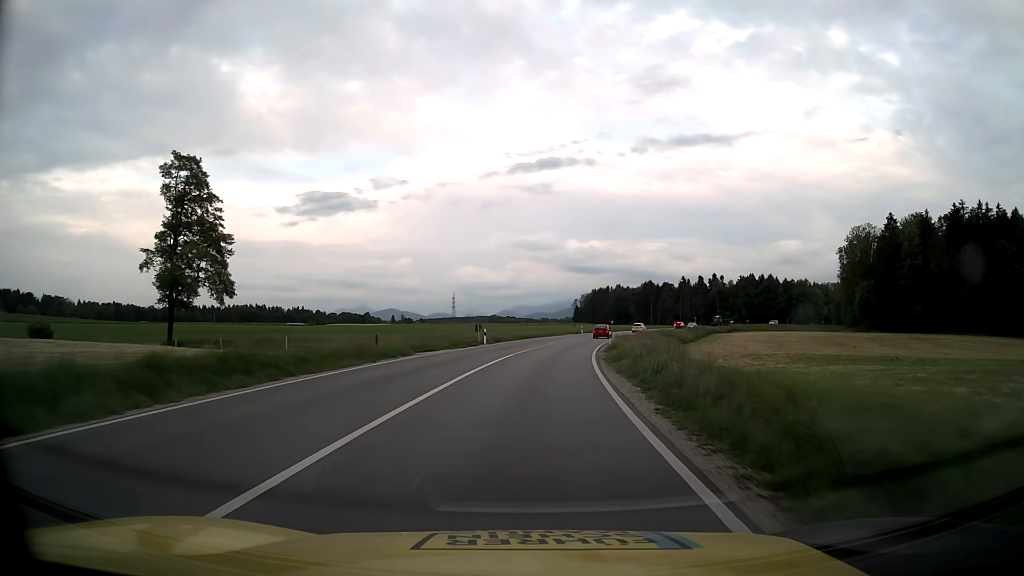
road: primary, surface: asphalt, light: Day
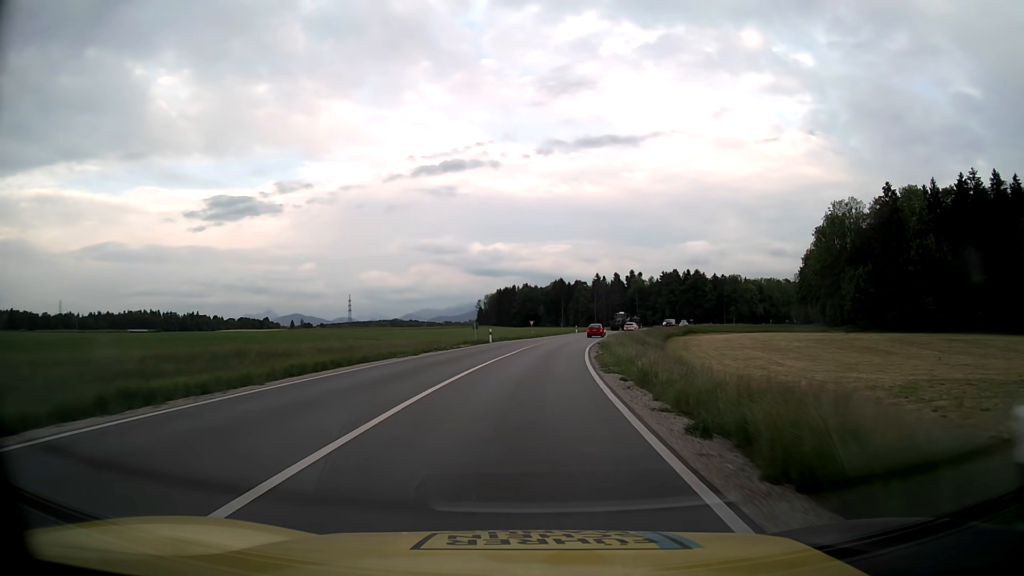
(+3.1, +44.2) m; +8°
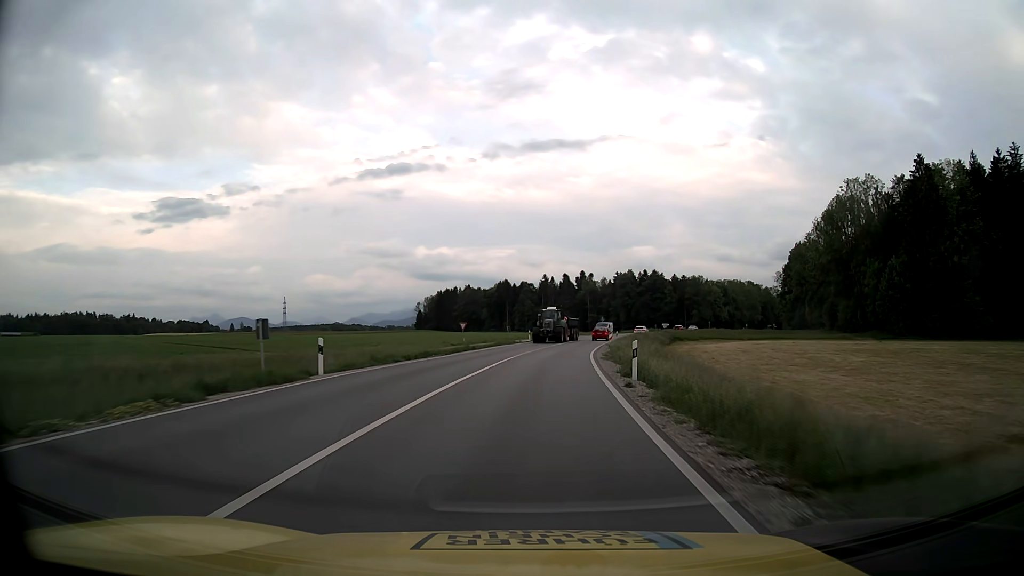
(+1.5, +33.3) m; +5°
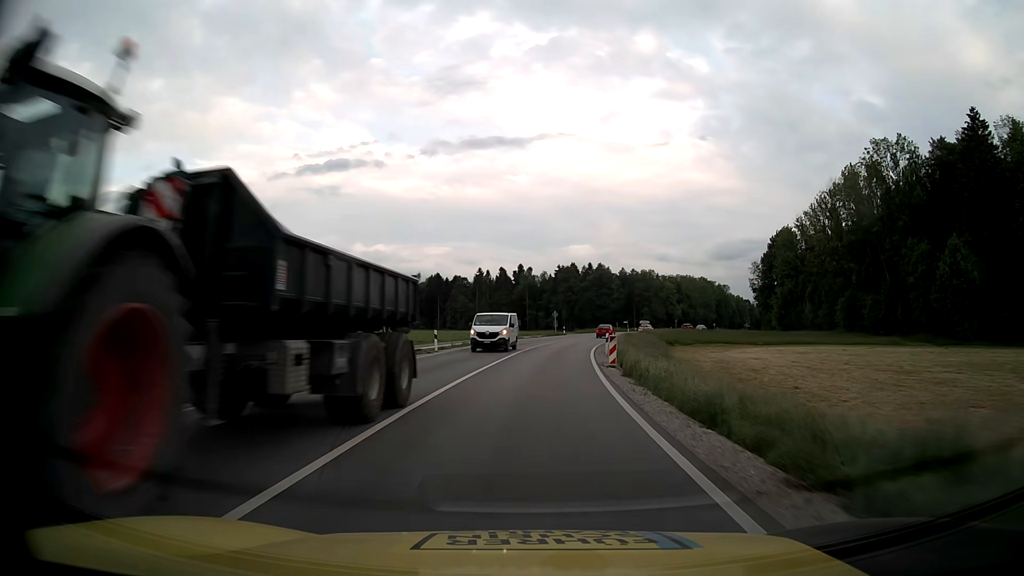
(+1.5, +33.2) m; +5°
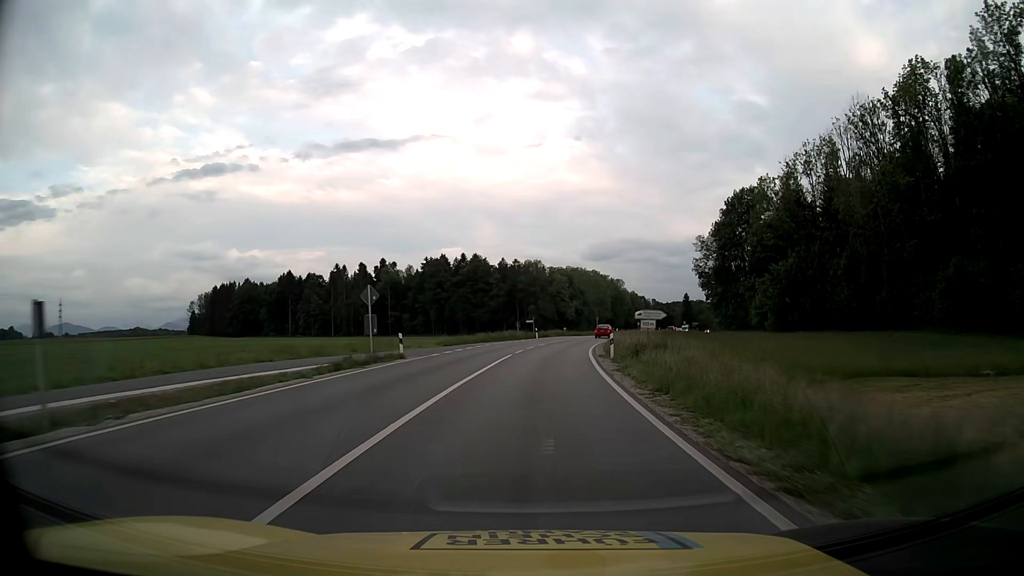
(+4.3, +55.2) m; +11°
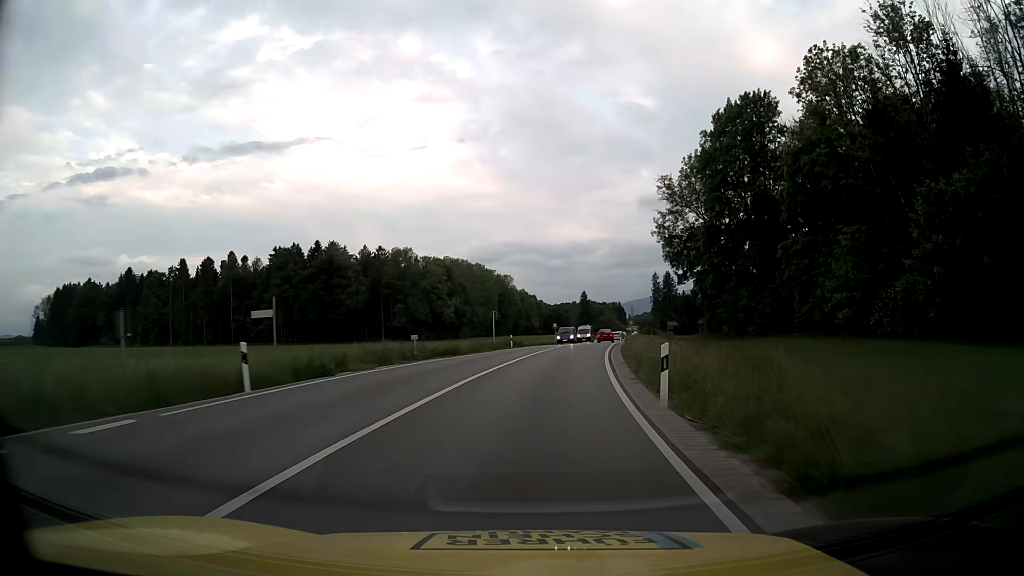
(+4.4, +55.3) m; +10°
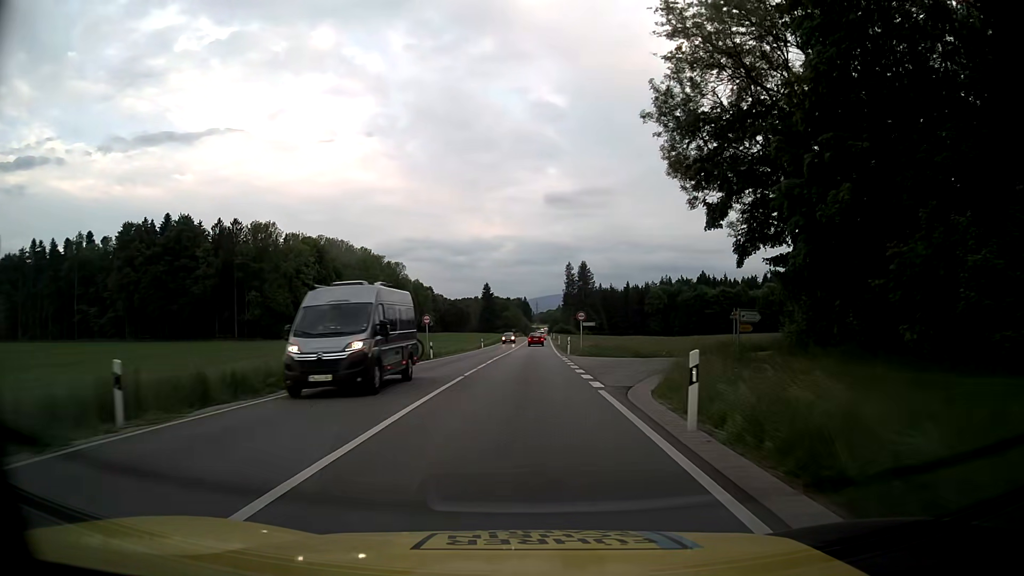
(+3.7, +44.3) m; +8°
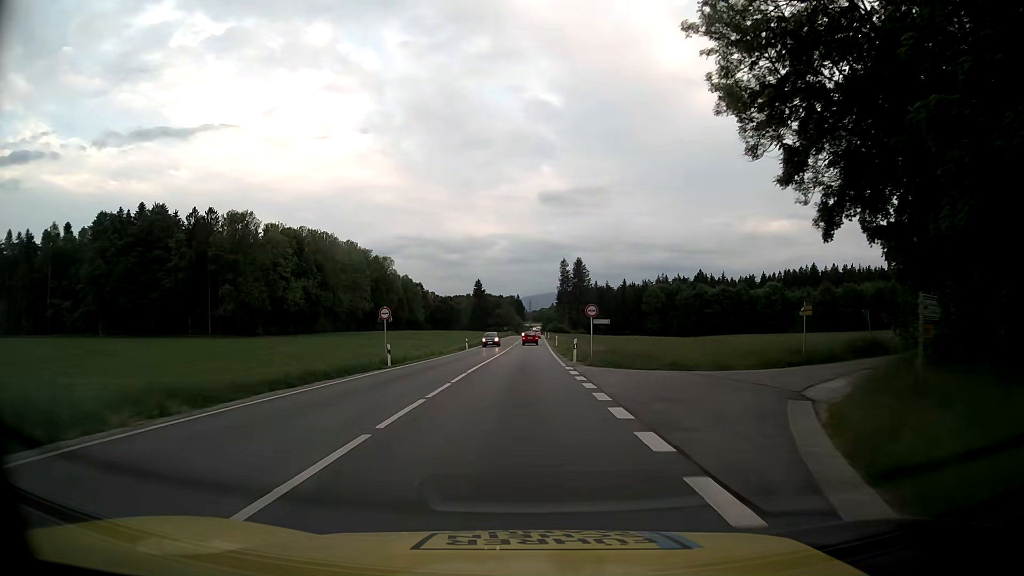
(+0.1, +11.2) m; +1°
(0, +10) (0, +20) (0, +30) (0, +40) (0, +50) (0, +60) (0, +70) (+1, +80) (+1, +90) (+1, +100) m
